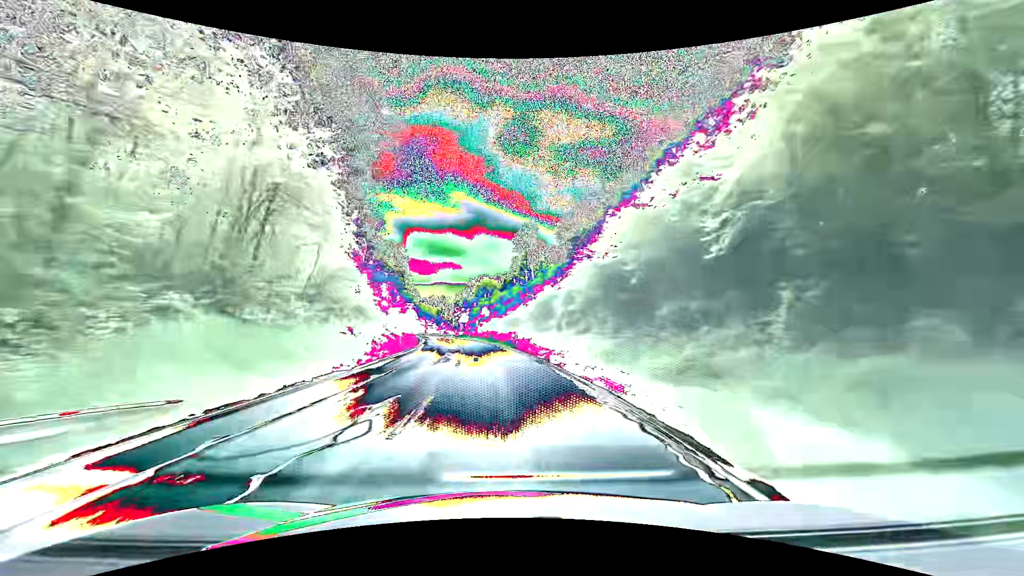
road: secondary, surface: asphalt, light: Day
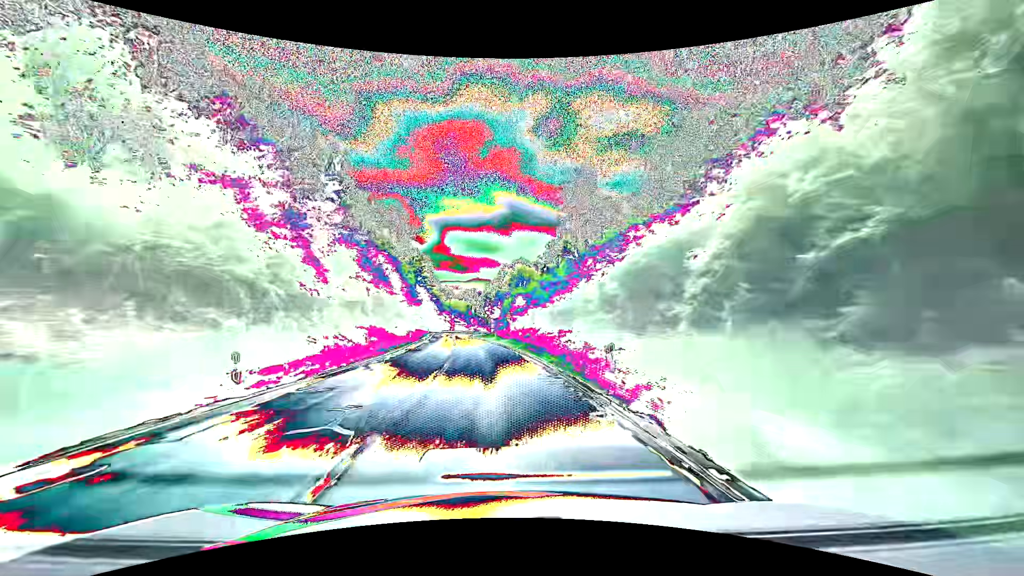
(-1.1, +28.3) m; -4°
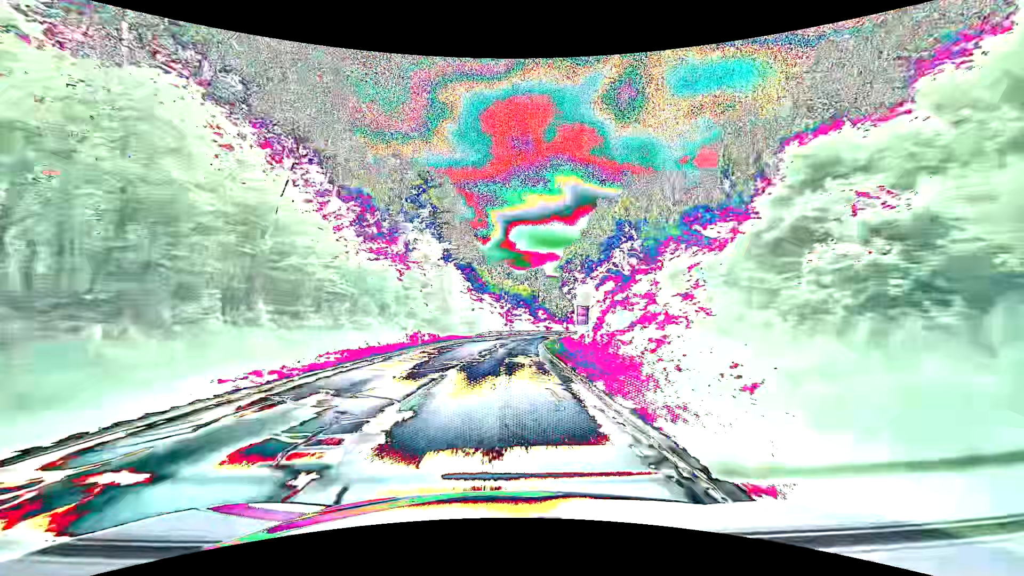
(-5.8, +66.8) m; -9°
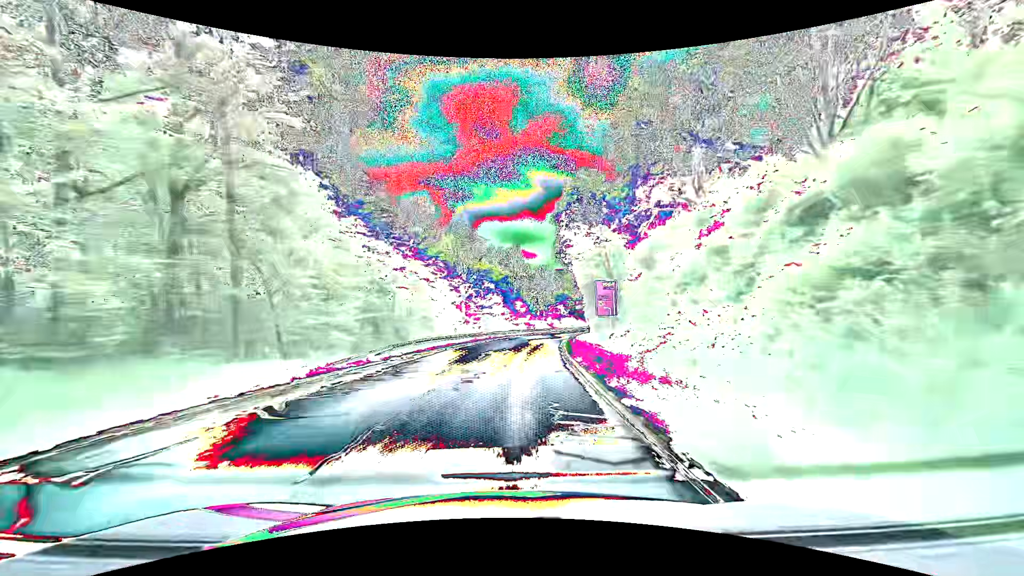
(+1.1, +37.3) m; +4°
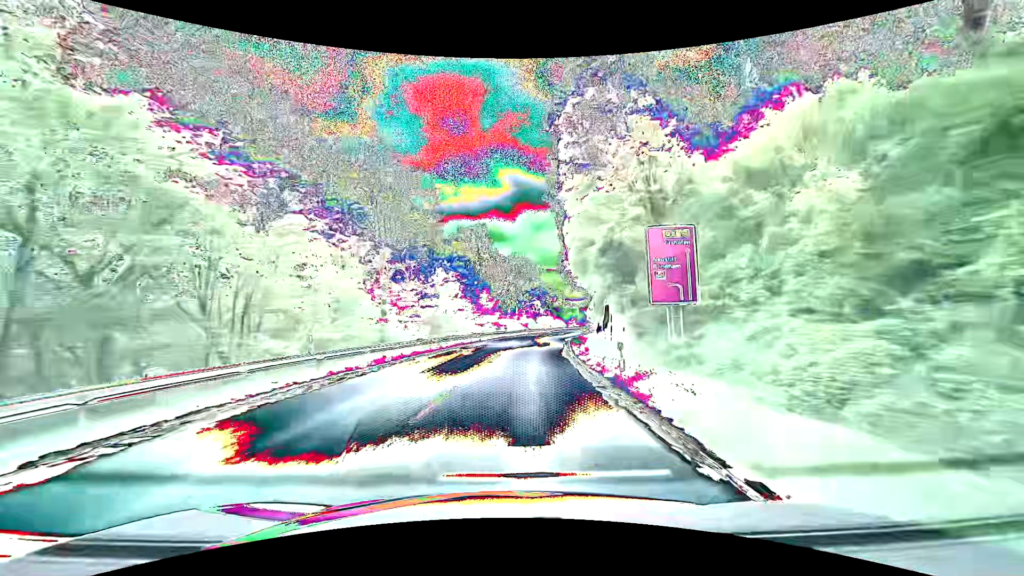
(+0.7, +23.5) m; +3°
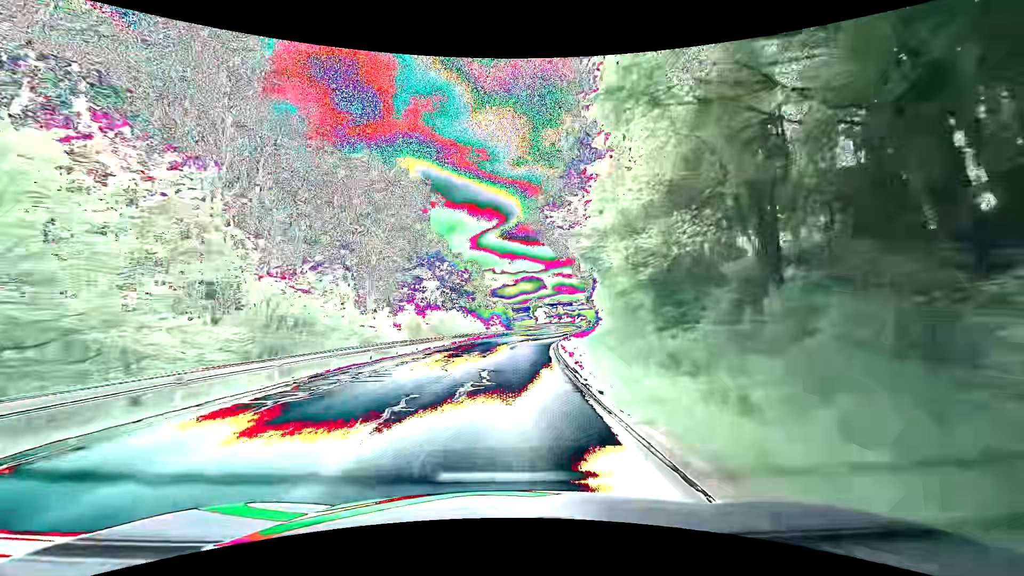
(+5.2, +55.8) m; +10°
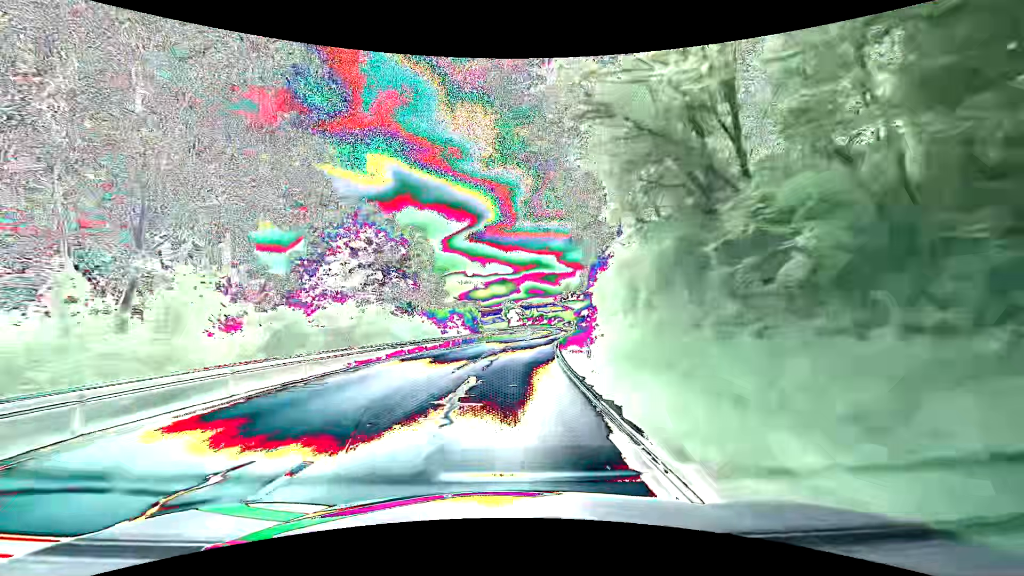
(+0.5, +22.0) m; +3°
(0, +10) (+1, +20) (+1, +30) (+2, +40) (+3, +50) (+5, +60) (+6, +70) (+7, +80) (+9, +89) (+10, +99) m
